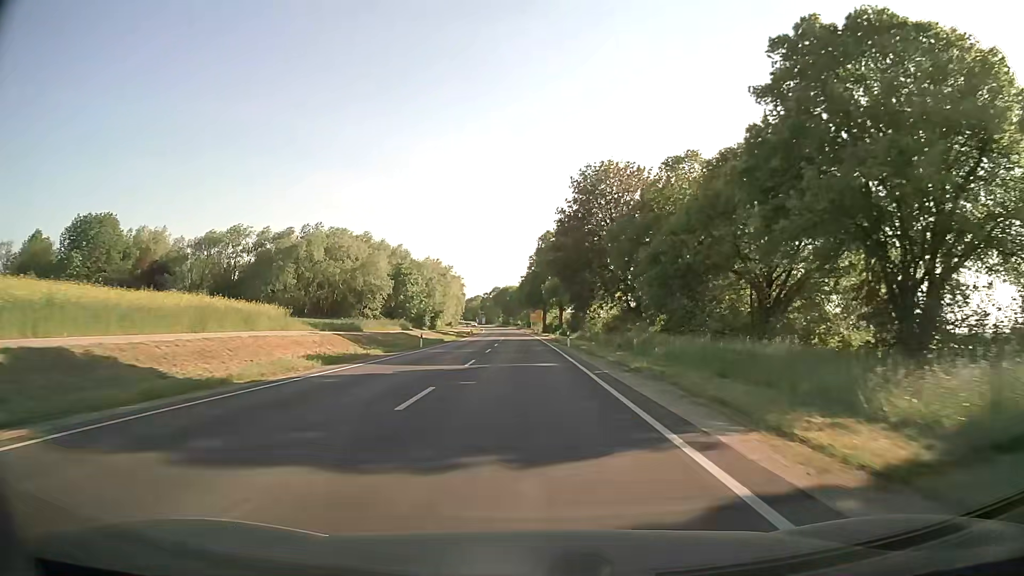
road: secondary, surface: asphalt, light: Day
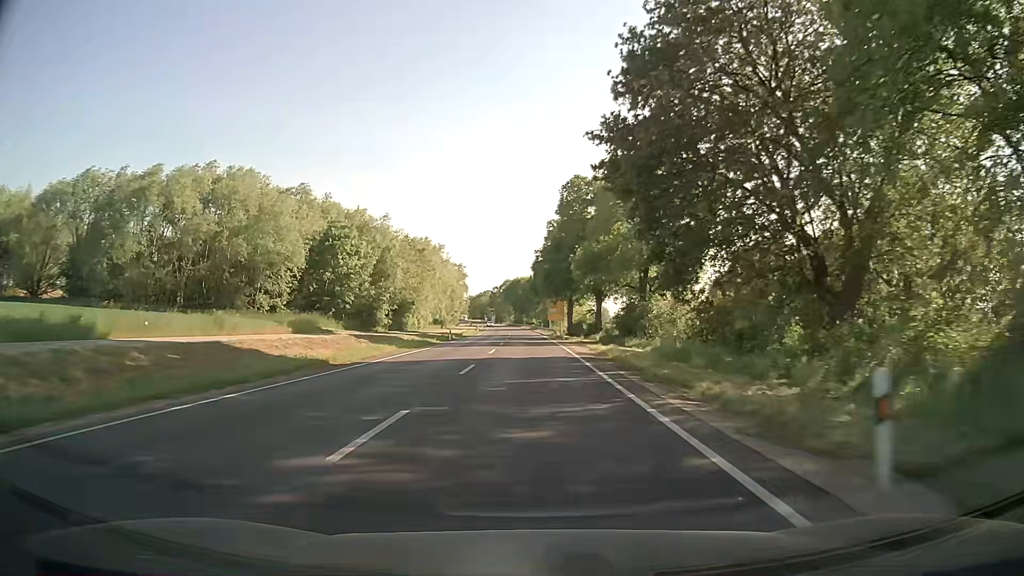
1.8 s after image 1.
(-0.8, +39.5) m; -2°
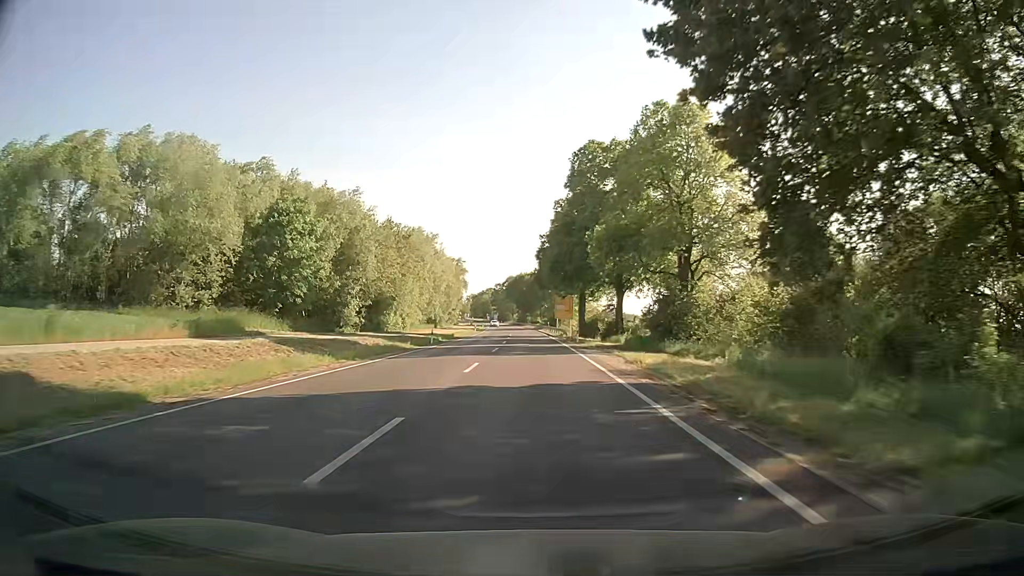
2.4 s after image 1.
(0.0, +12.7) m; 0°
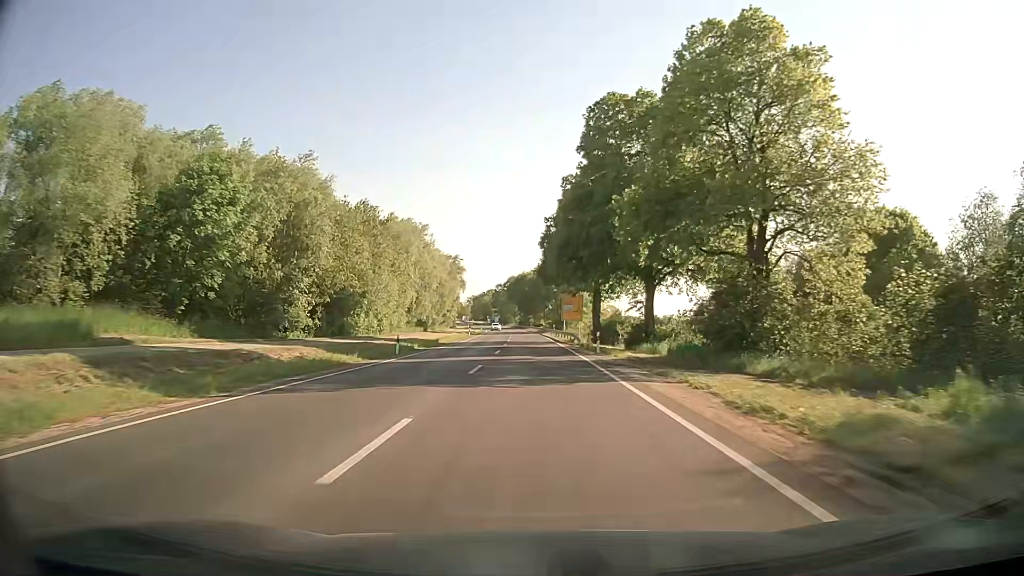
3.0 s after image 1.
(0.0, +12.5) m; 0°
(0, +10) (0, +20) (0, +30) (0, +40) (0, +50) (0, +60) (-1, +70) (-1, +80) (-1, +90) (-1, +100) m
